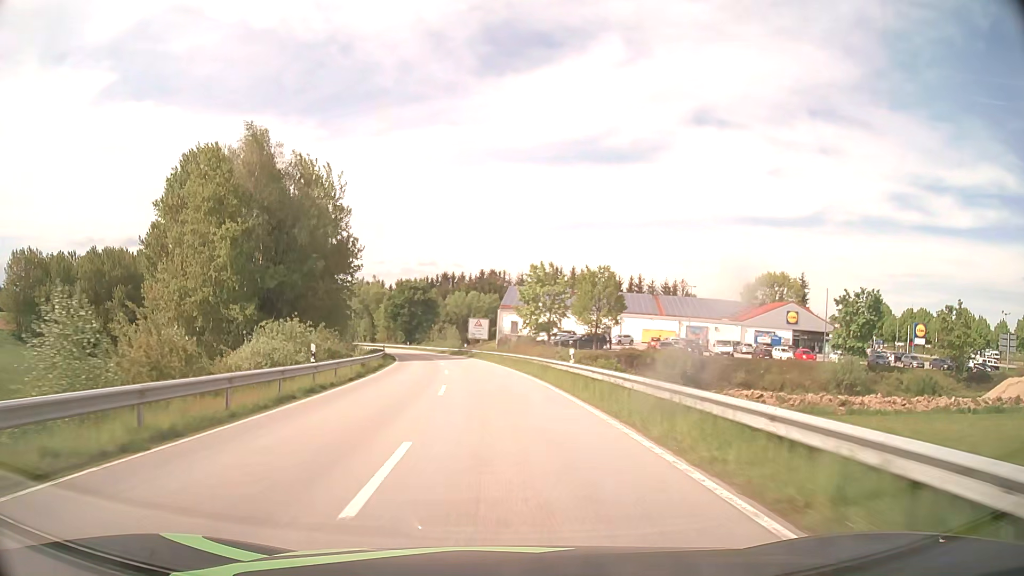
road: secondary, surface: asphalt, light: Day
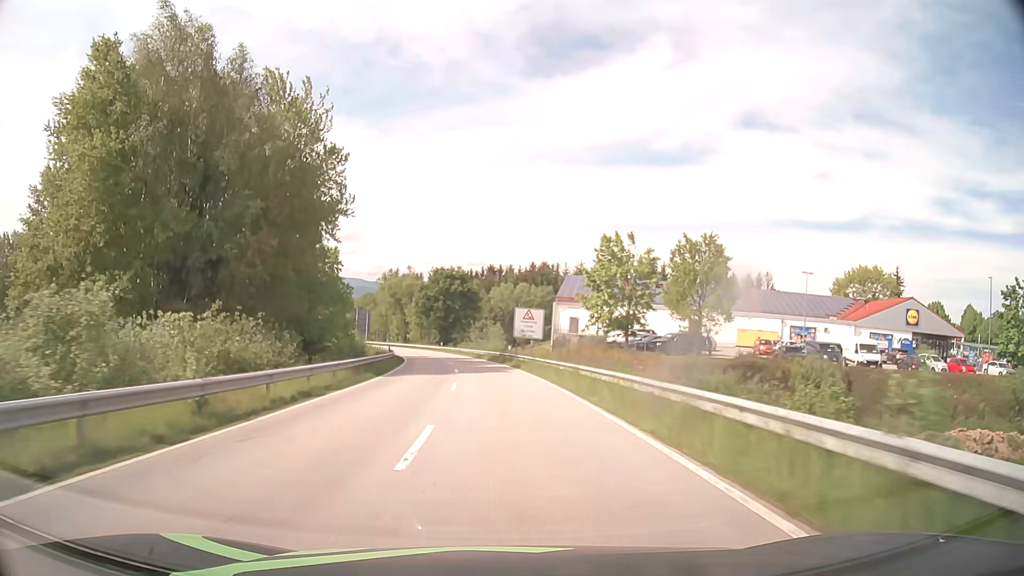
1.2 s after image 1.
(-0.8, +22.5) m; -4°
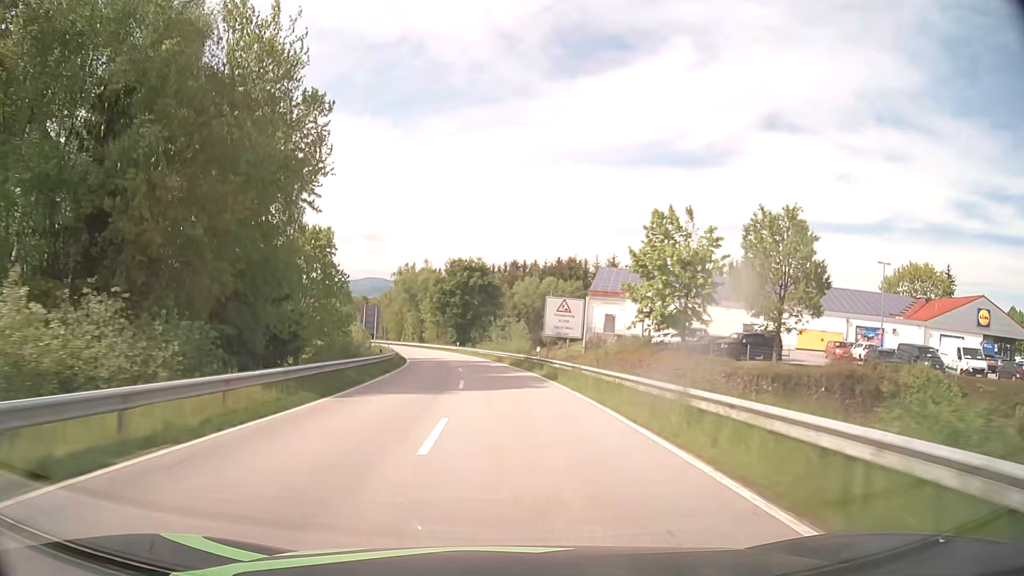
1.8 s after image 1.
(-0.2, +11.3) m; -2°
(0, +10) (0, +20) (-1, +30) (-2, +40) (-3, +50) (-4, +60) (-6, +70) (-7, +80) (-10, +89) (-12, +99) m
